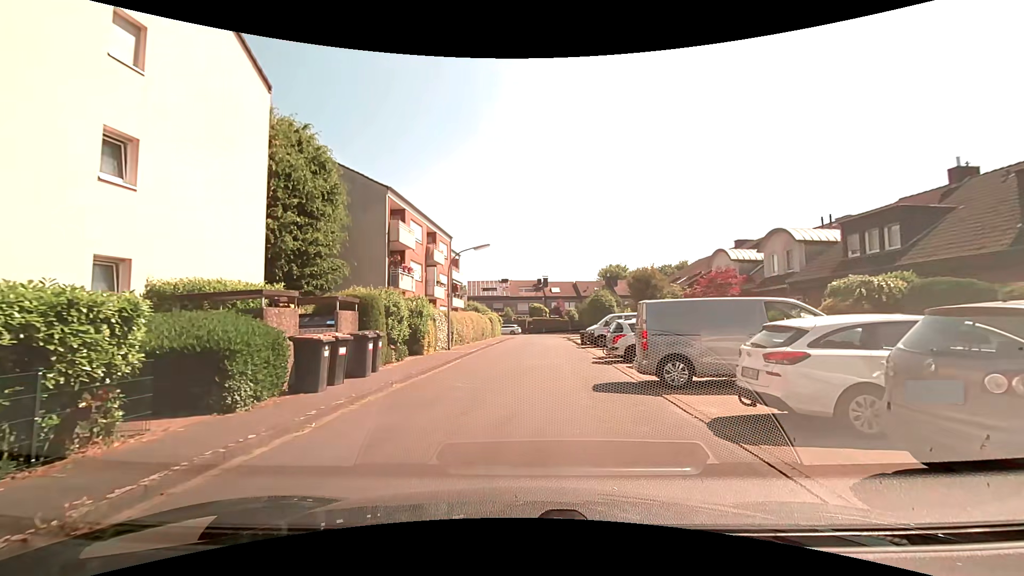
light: Day
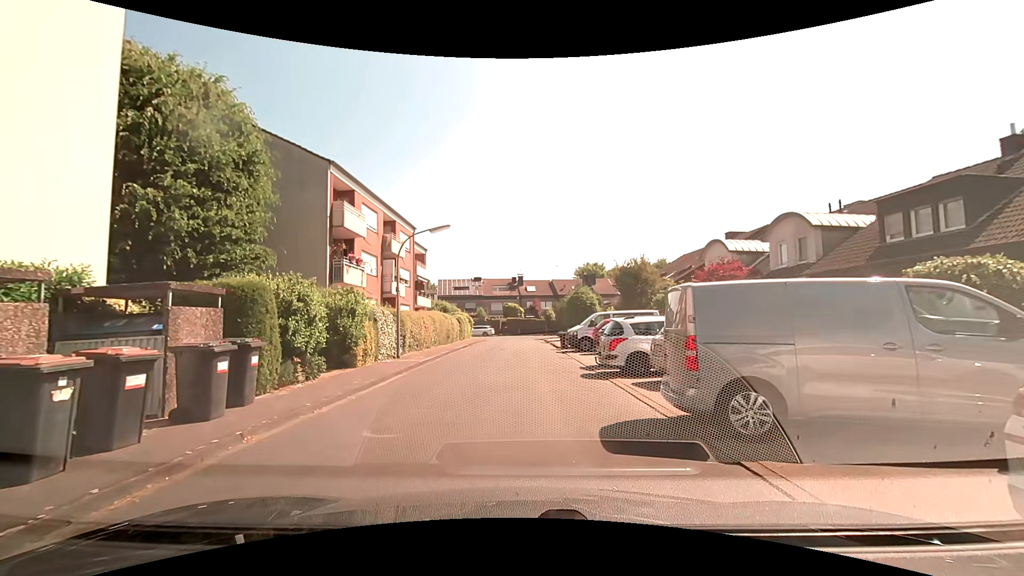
(+0.1, +4.7) m; +4°
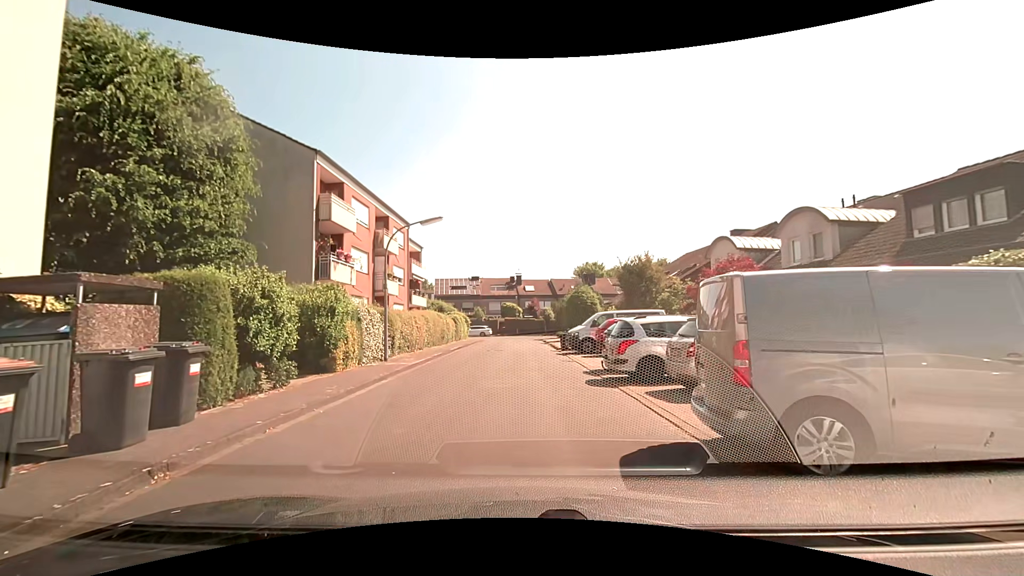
(0.0, +1.4) m; -1°
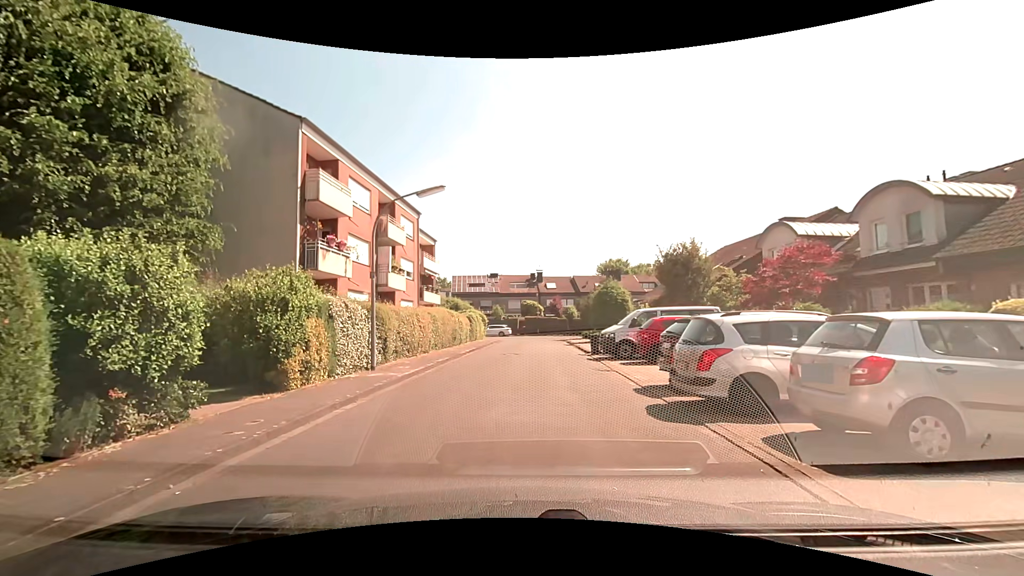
(-0.1, +3.9) m; -1°
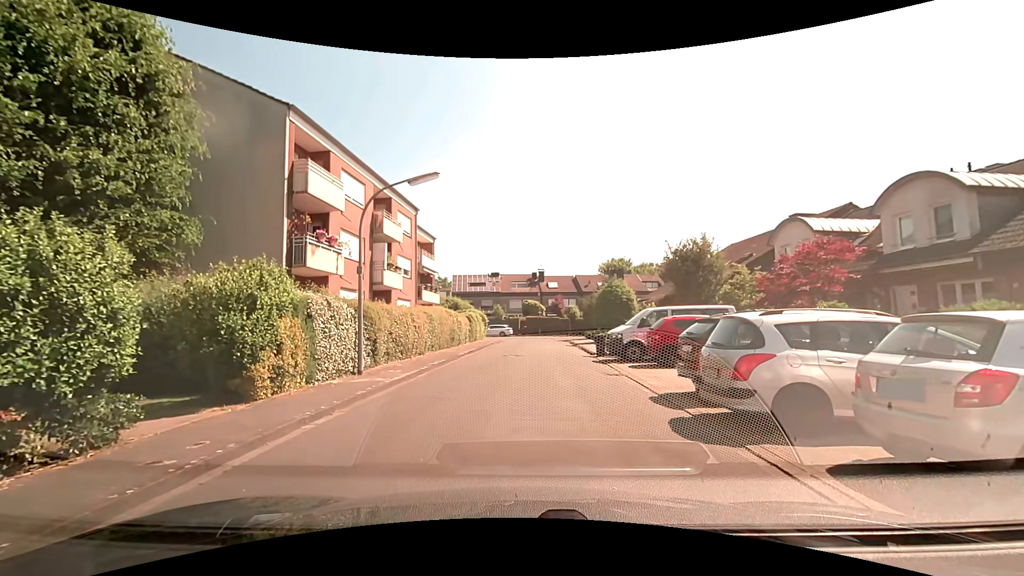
(0.0, +1.2) m; -1°
